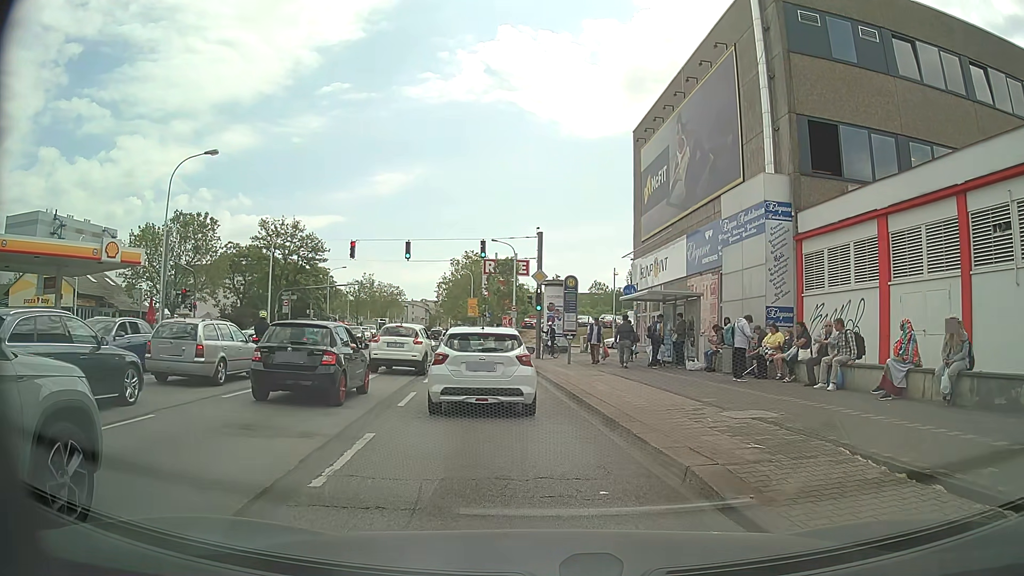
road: primary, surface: asphalt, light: Day
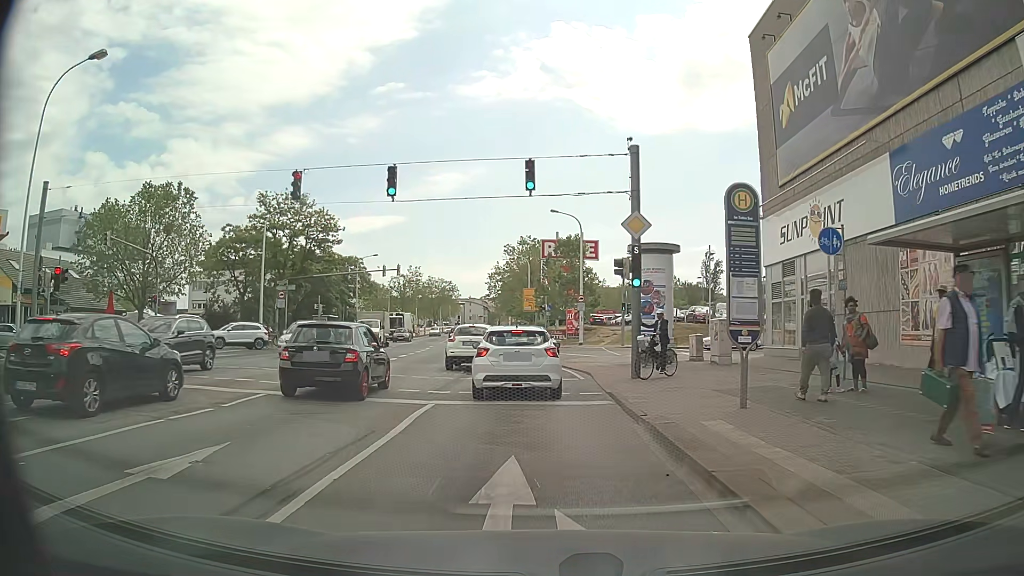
(-0.2, +16.1) m; -2°
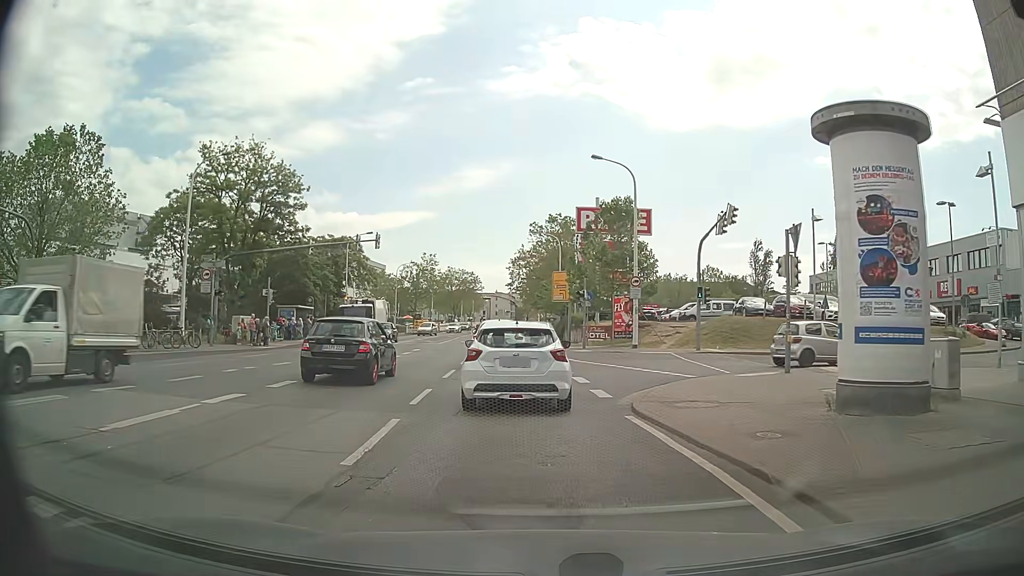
(-0.5, +15.6) m; -3°
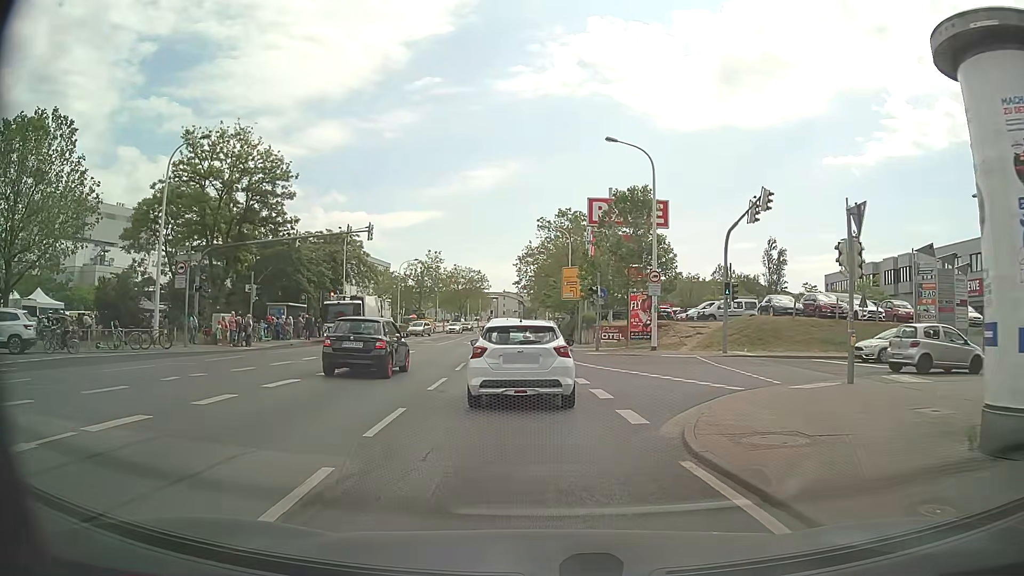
(0.0, +3.5) m; -3°
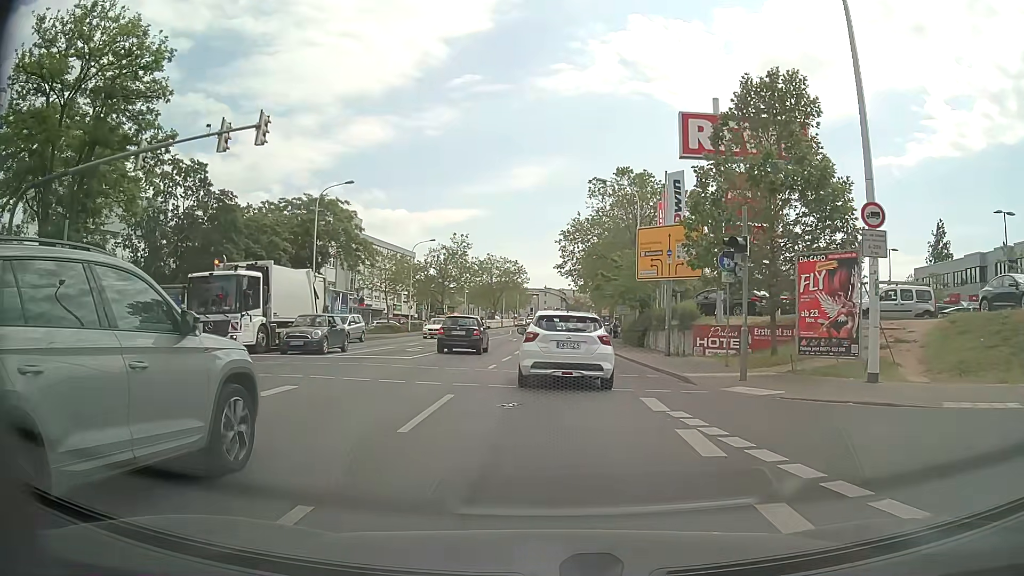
(-0.1, +19.0) m; -2°
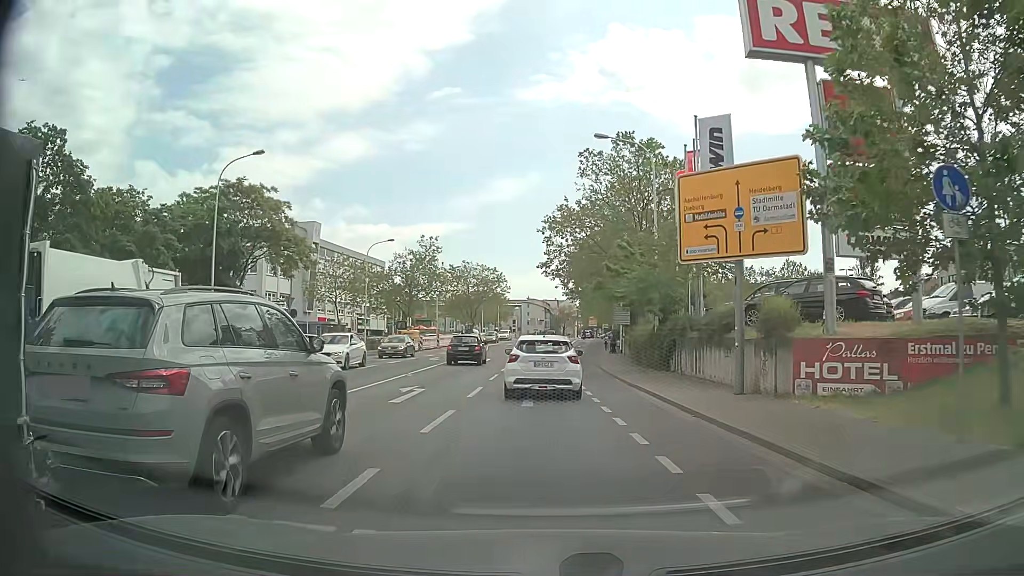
(+0.1, +12.3) m; +1°
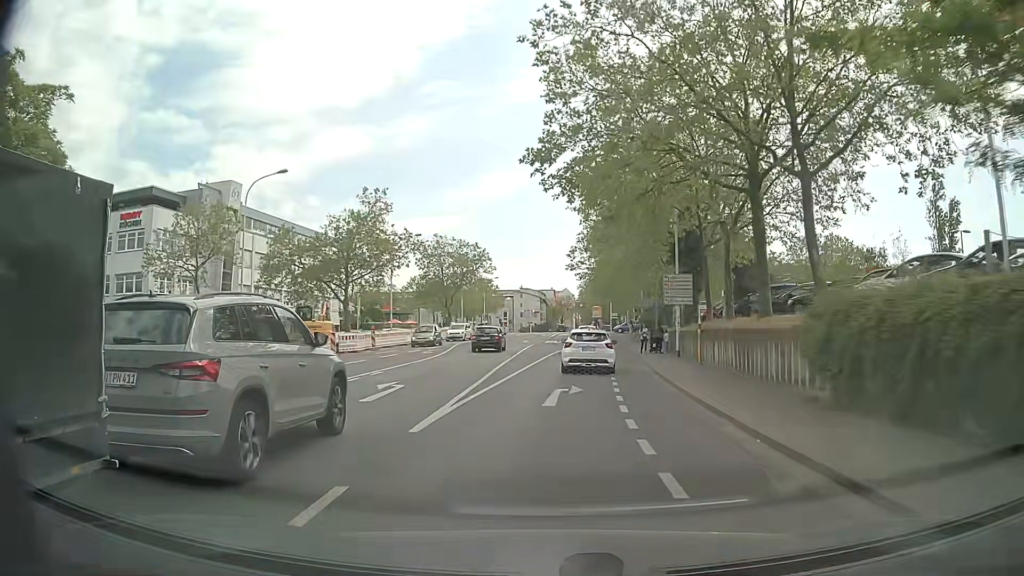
(0.0, +25.7) m; +1°
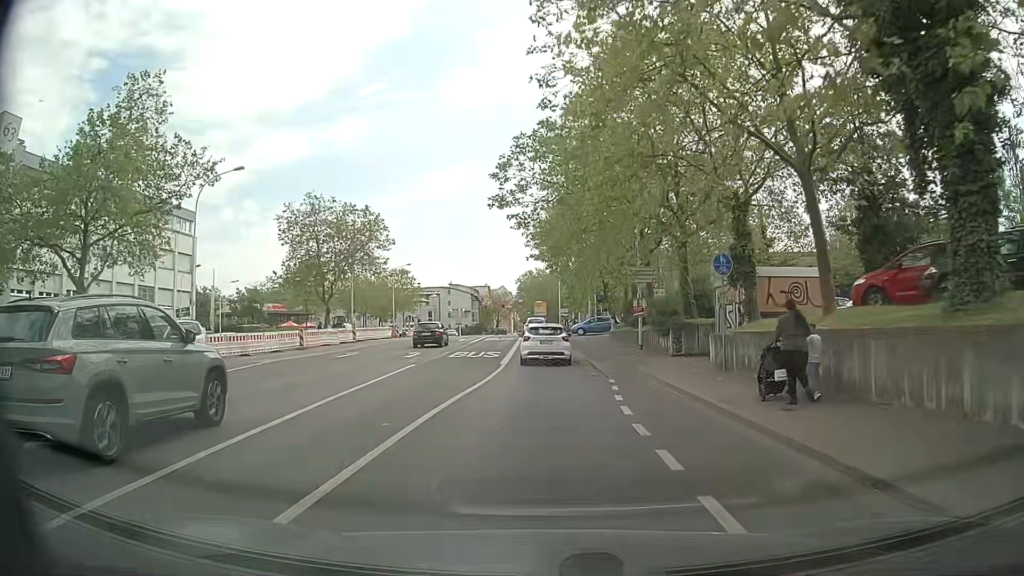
(+1.4, +29.3) m; +5°
(0, +10) (0, +20) (0, +30) (0, +40) (0, +50) (0, +60) (0, +70) (0, +80) (-1, +90) (0, +100) m
